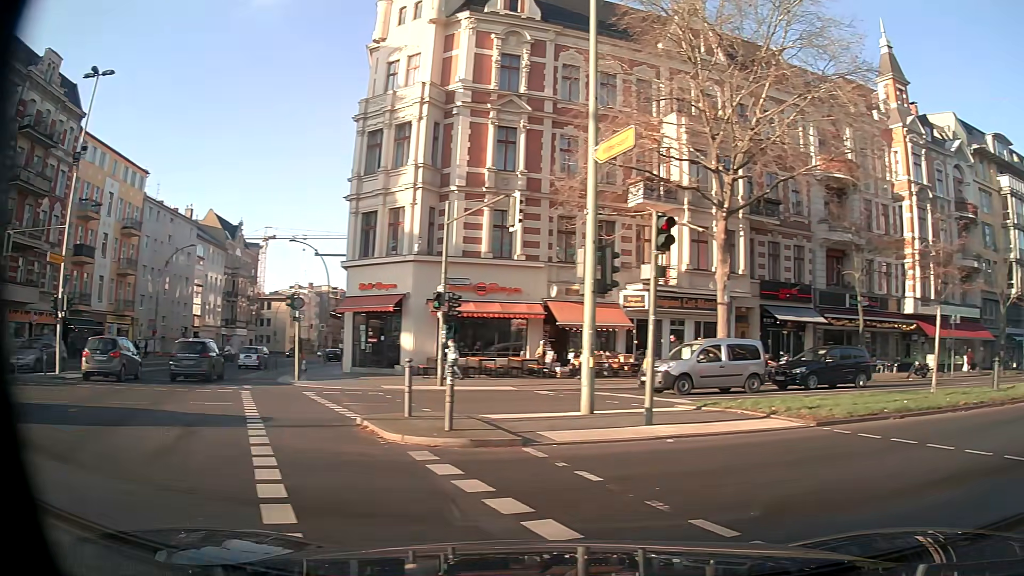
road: secondary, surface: asphalt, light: Day
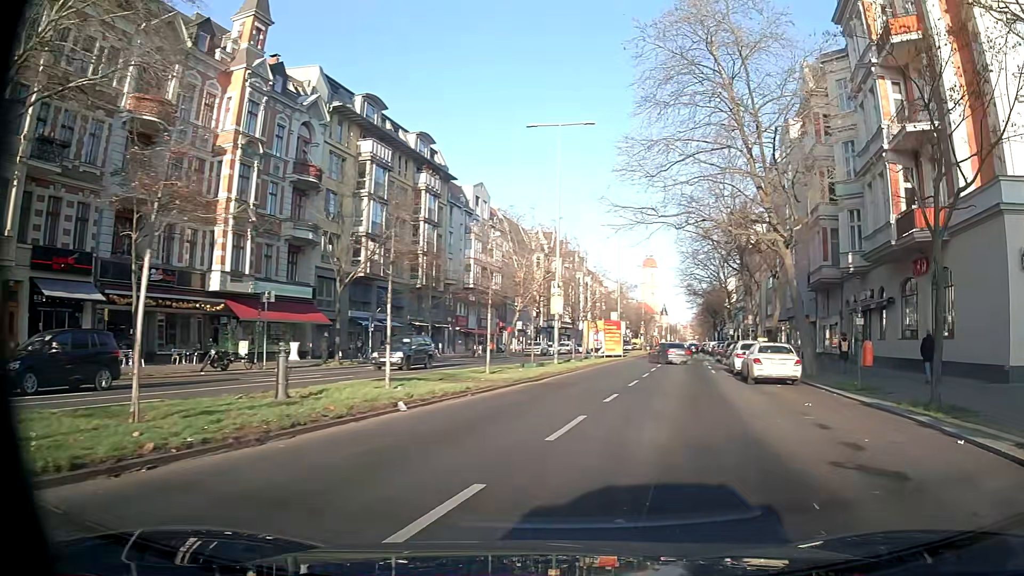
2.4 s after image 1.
(+5.6, +7.0) m; +57°
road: tertiary
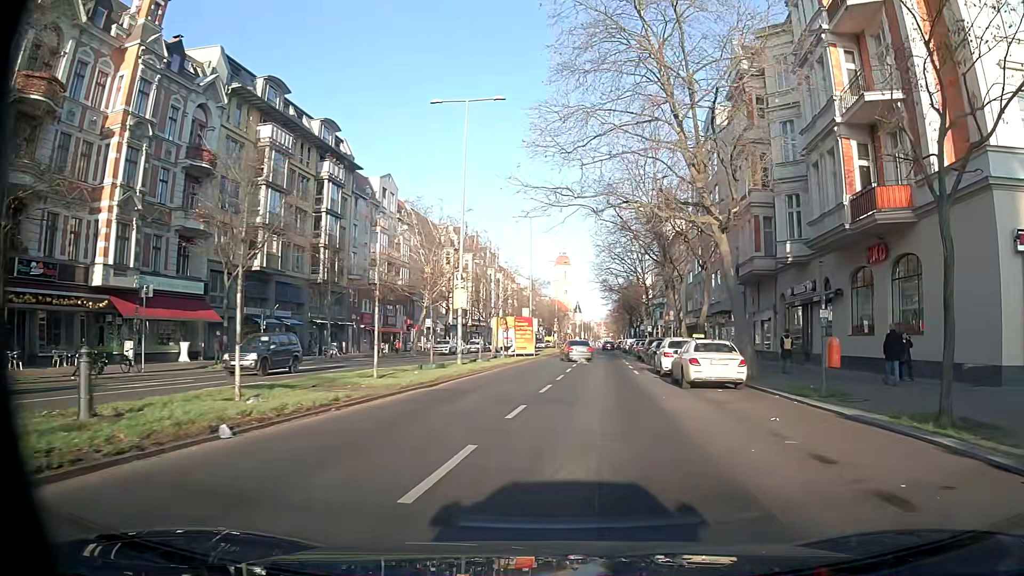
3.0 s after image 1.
(+0.4, +3.7) m; +9°
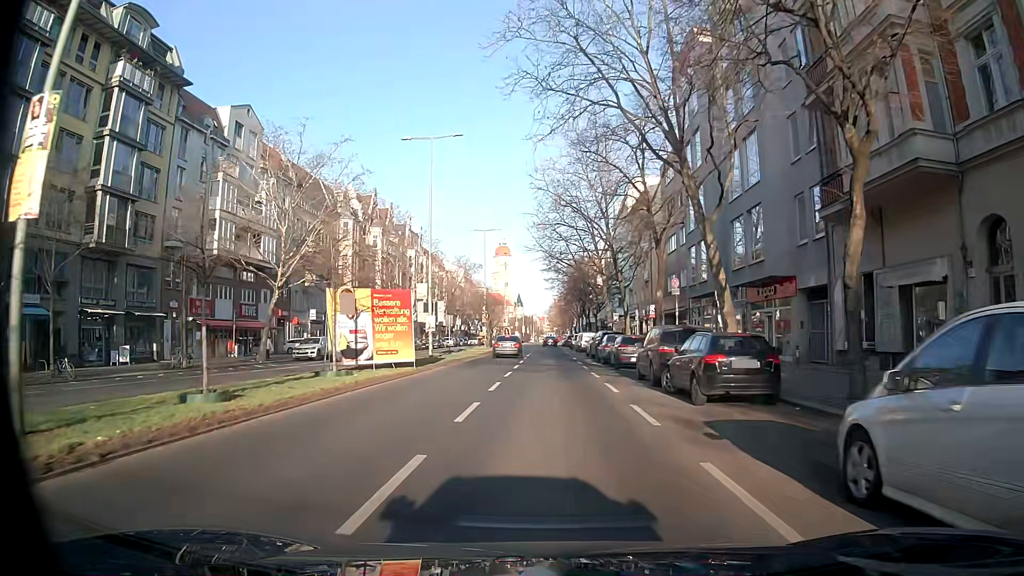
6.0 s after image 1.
(+1.9, +25.1) m; +6°
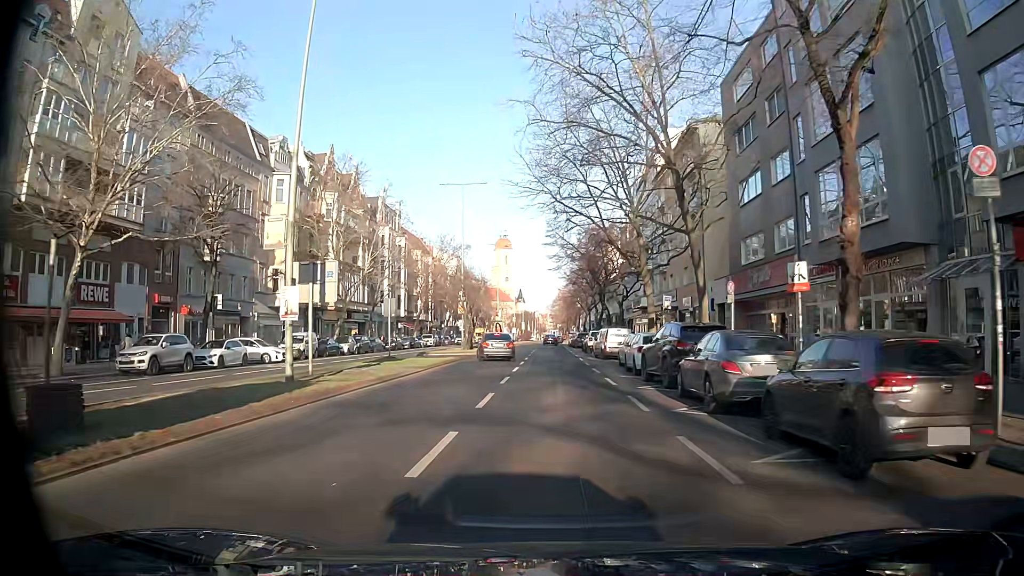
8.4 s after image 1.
(-0.3, +22.1) m; 0°
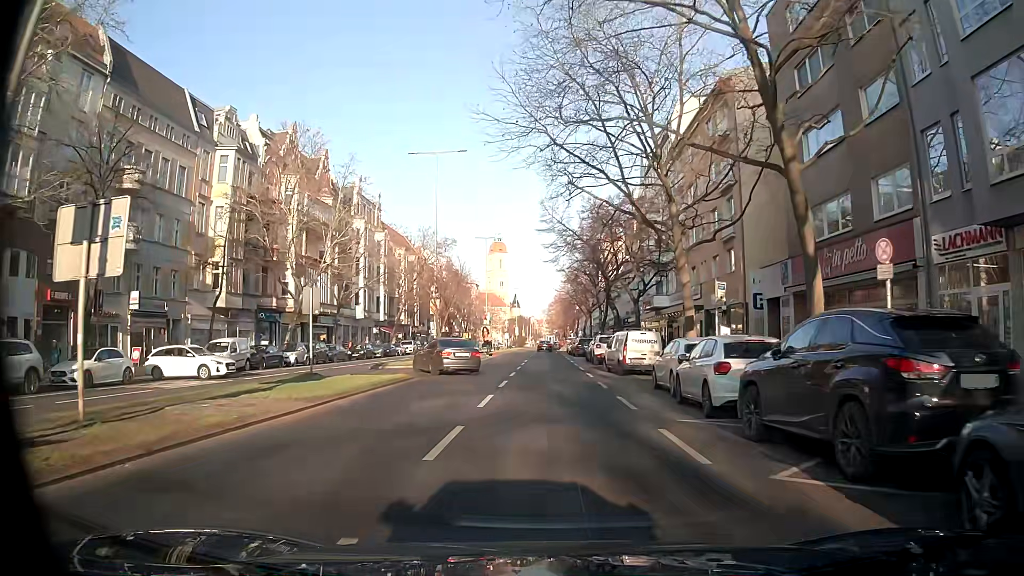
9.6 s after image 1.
(-0.1, +11.0) m; 0°
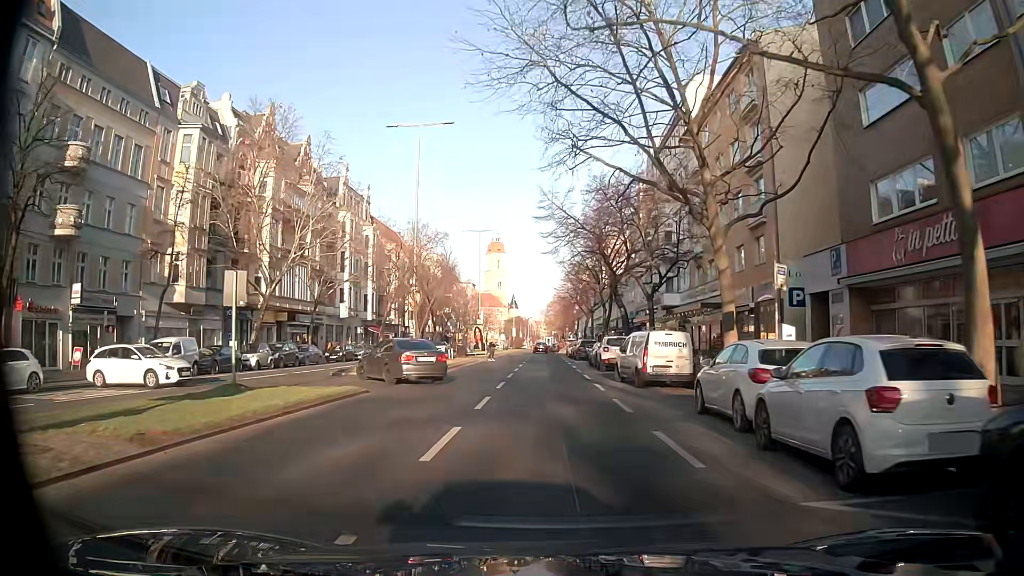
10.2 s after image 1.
(0.0, +6.0) m; -1°
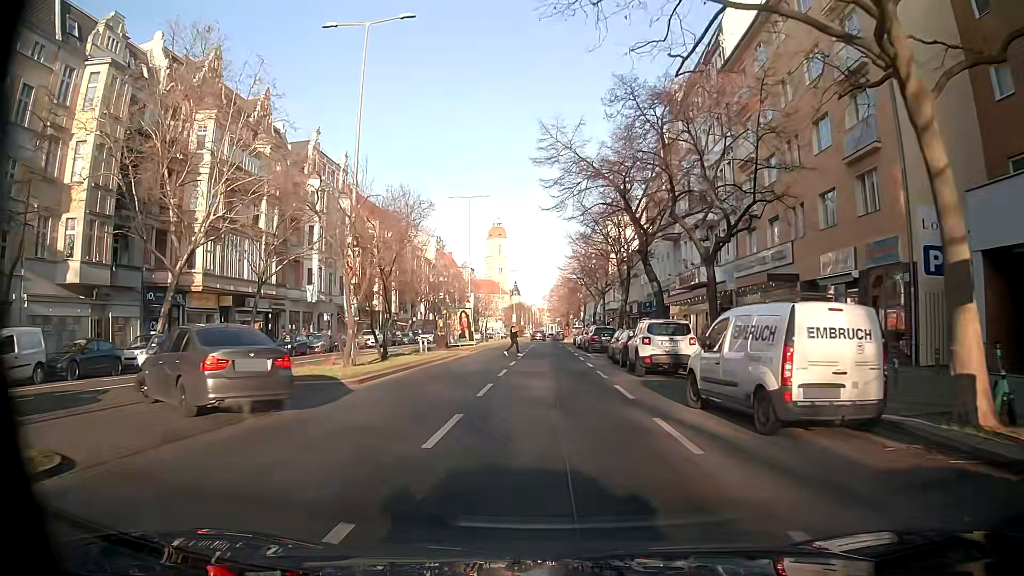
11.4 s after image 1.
(+0.1, +11.8) m; +1°
(0, +10) (0, +20) (-1, +30) (-1, +40) (-2, +50) (-2, +60) (-3, +70) (-3, +80) (-3, +90) (-3, +100) m
